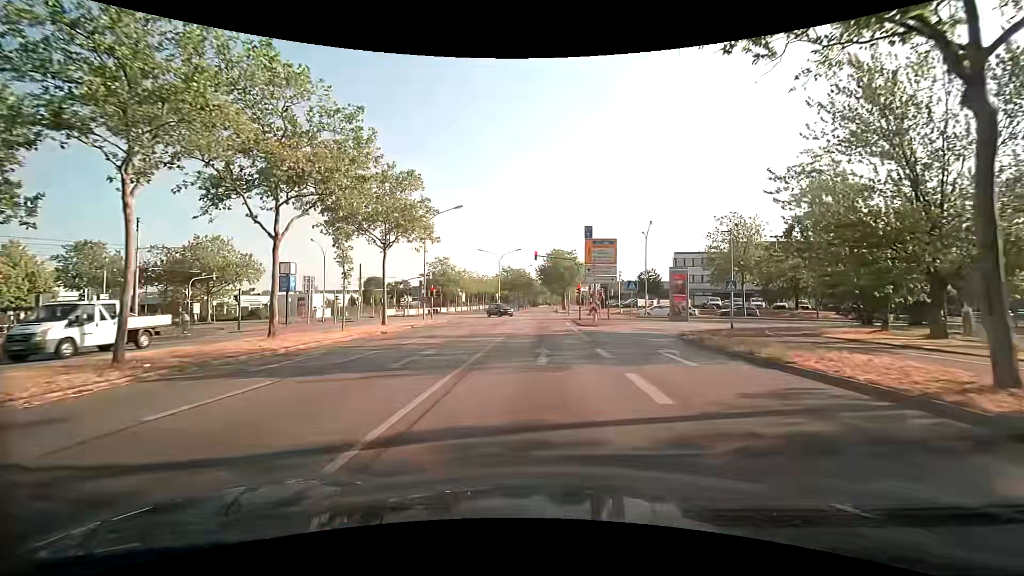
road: primary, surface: asphalt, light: Day
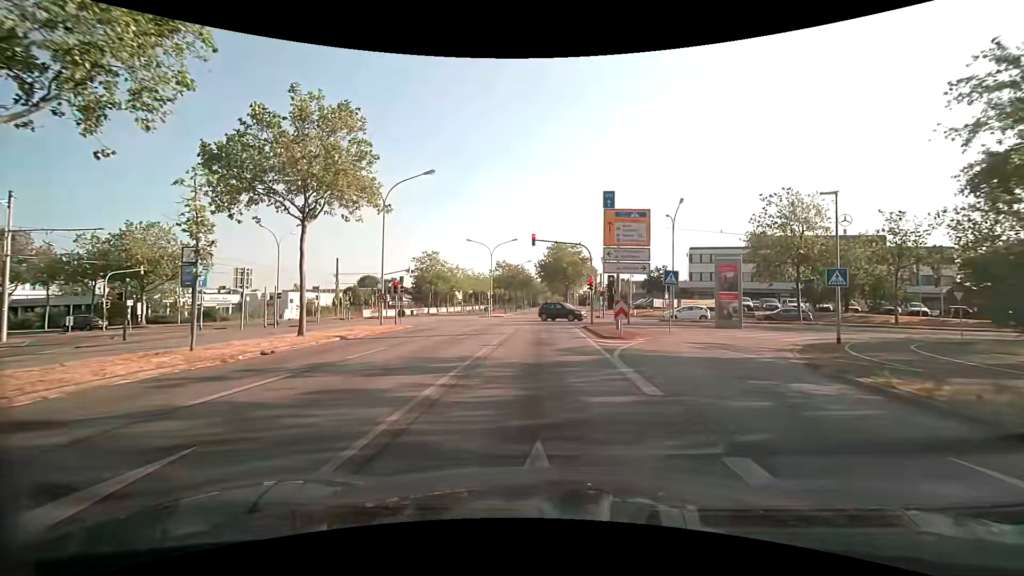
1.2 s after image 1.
(0.0, +11.1) m; 0°
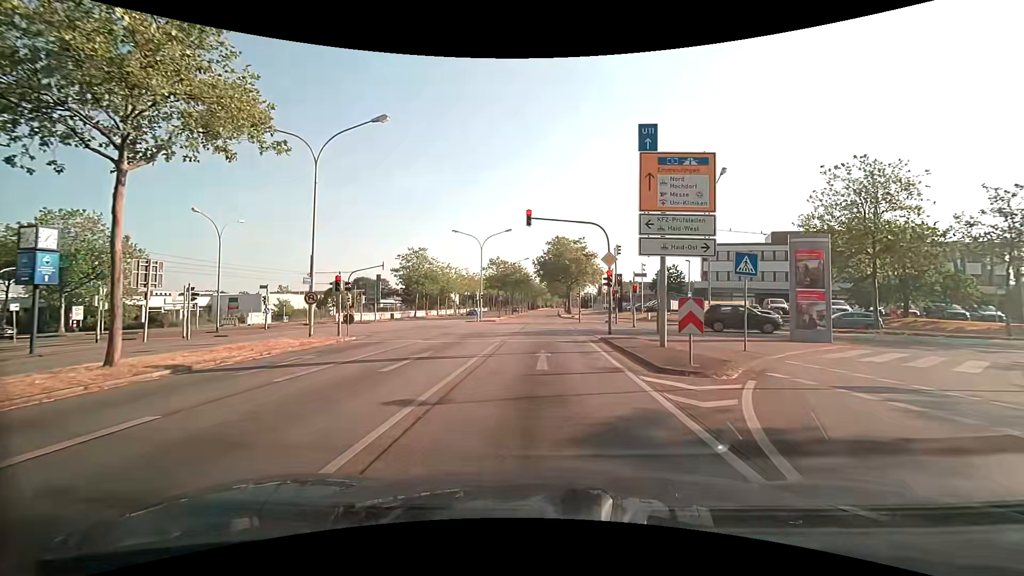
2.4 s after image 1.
(0.0, +9.3) m; 0°
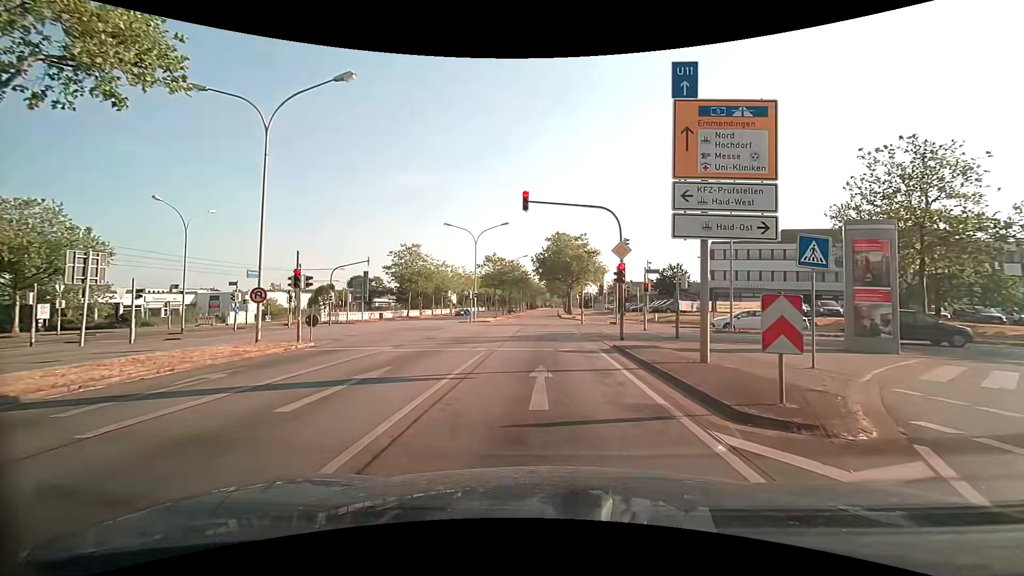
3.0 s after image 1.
(0.0, +3.9) m; 0°
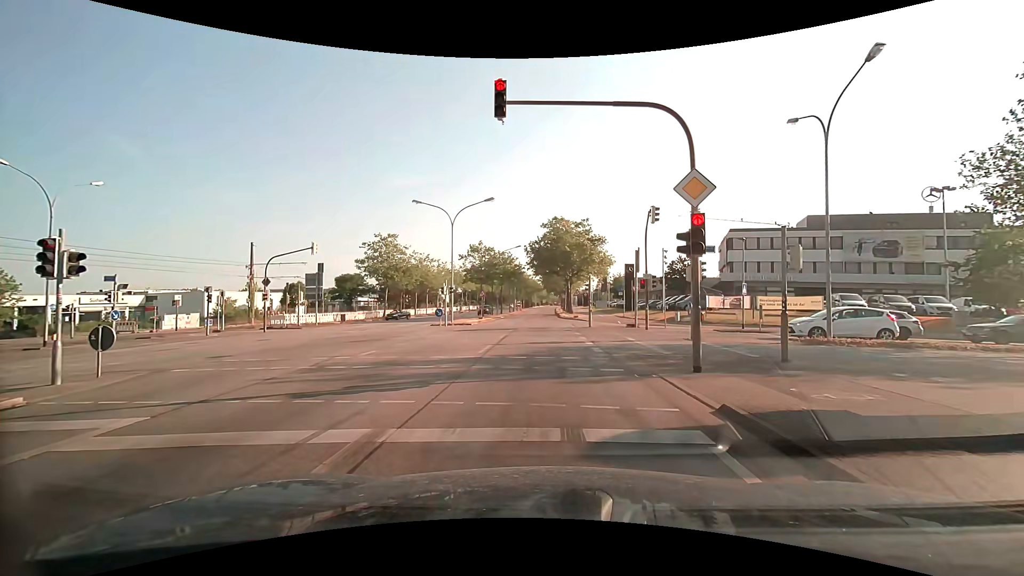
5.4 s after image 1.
(+0.2, +9.9) m; +2°
